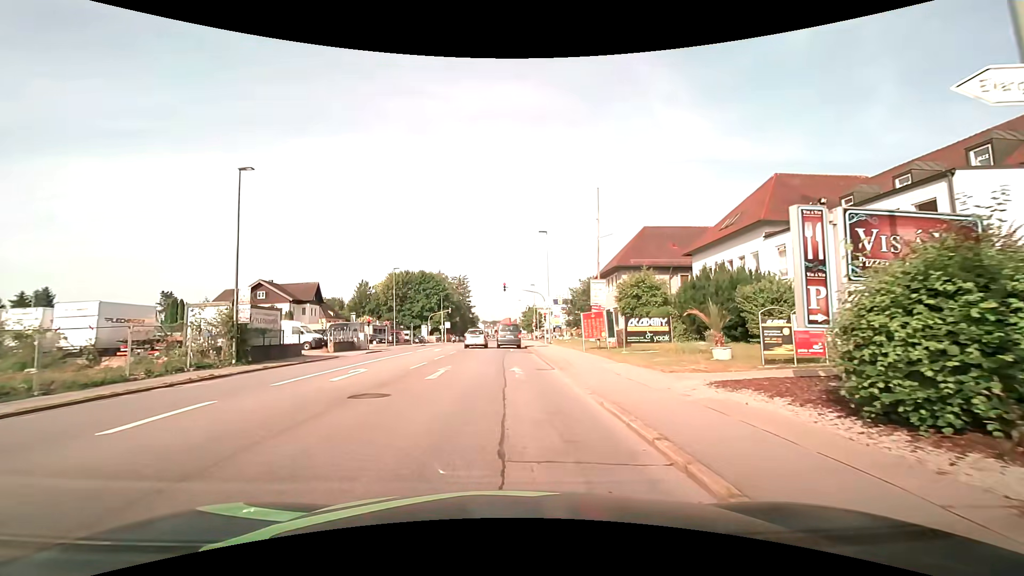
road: tertiary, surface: asphalt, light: Day
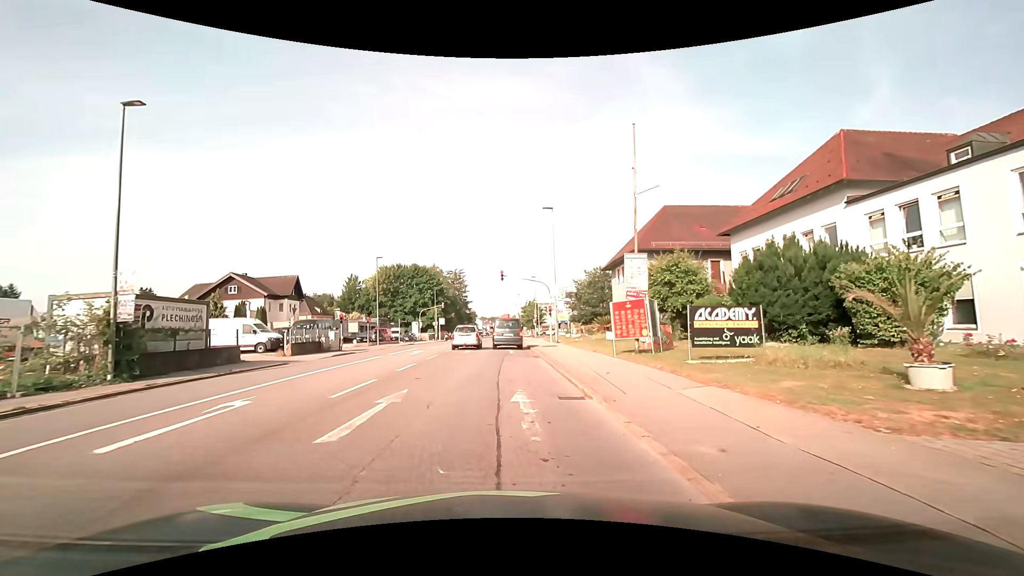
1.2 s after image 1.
(0.0, +7.6) m; 0°
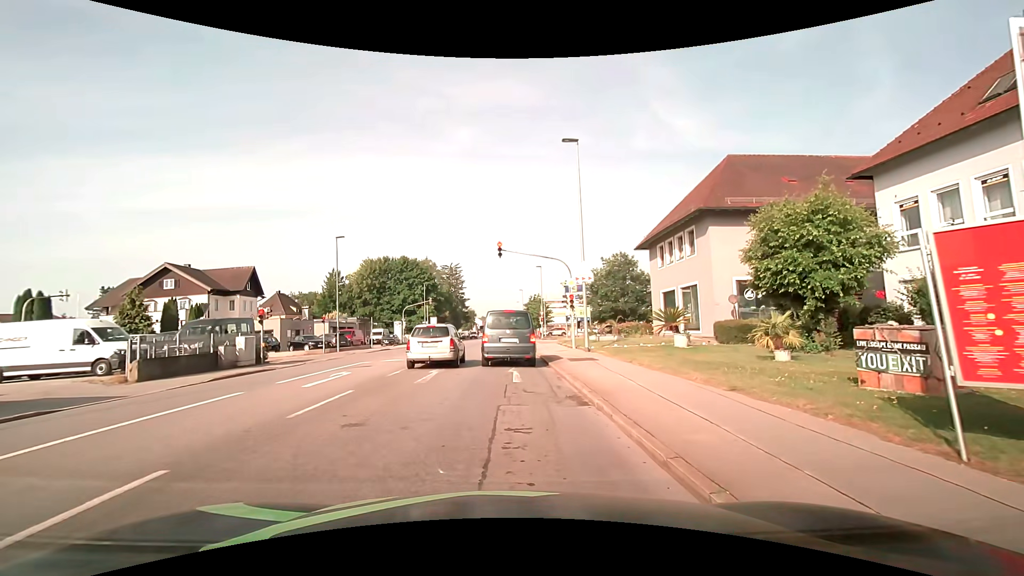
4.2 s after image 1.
(-0.1, +13.4) m; -1°
(0, +10) (0, +20) (0, +30) (0, +40) (0, +50) (0, +60) (0, +70) (0, +80) (0, +90) (0, +100) m
